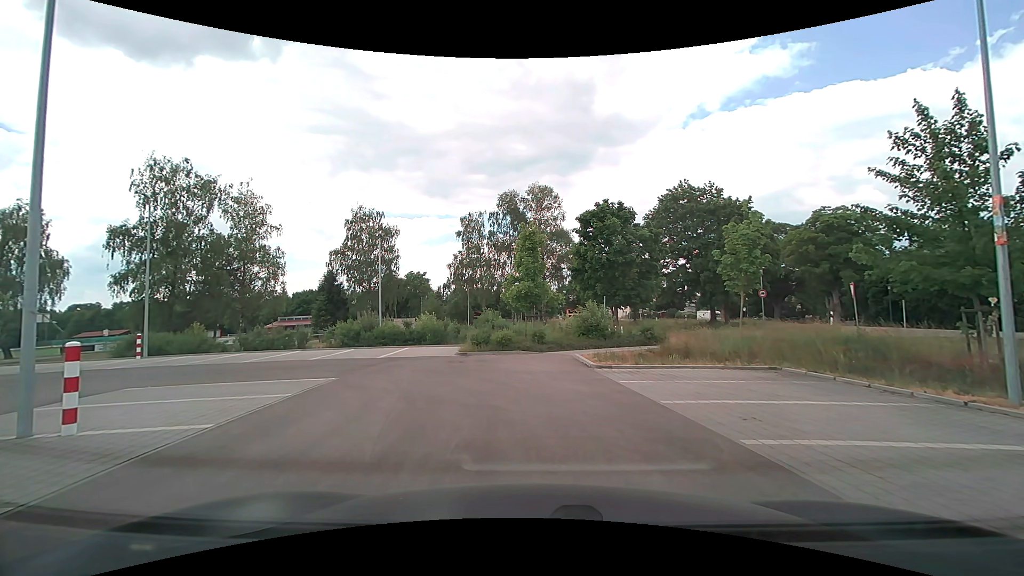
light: Day
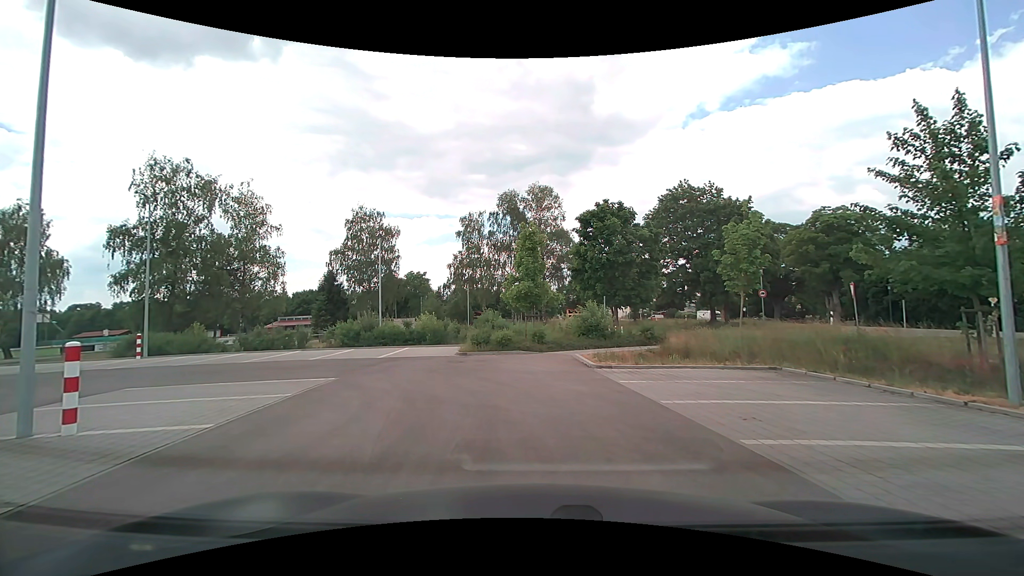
(0.0, 0.0) m; 0°
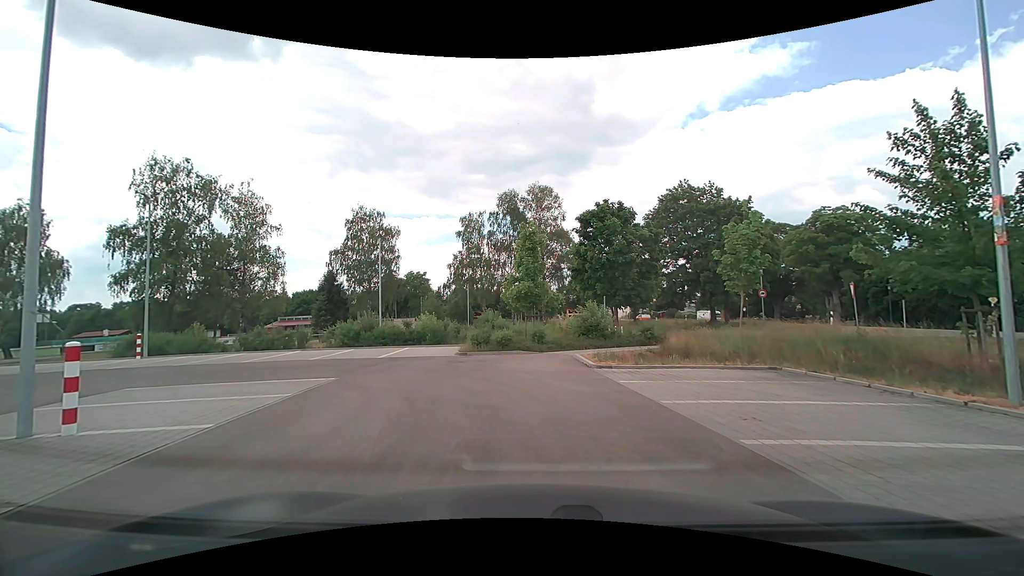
(0.0, 0.0) m; 0°
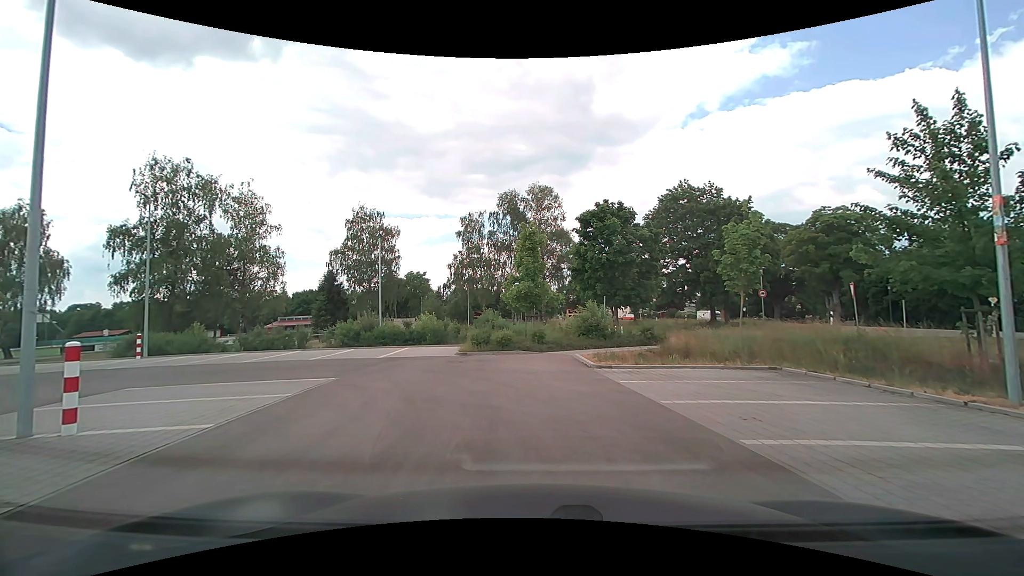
(0.0, 0.0) m; 0°
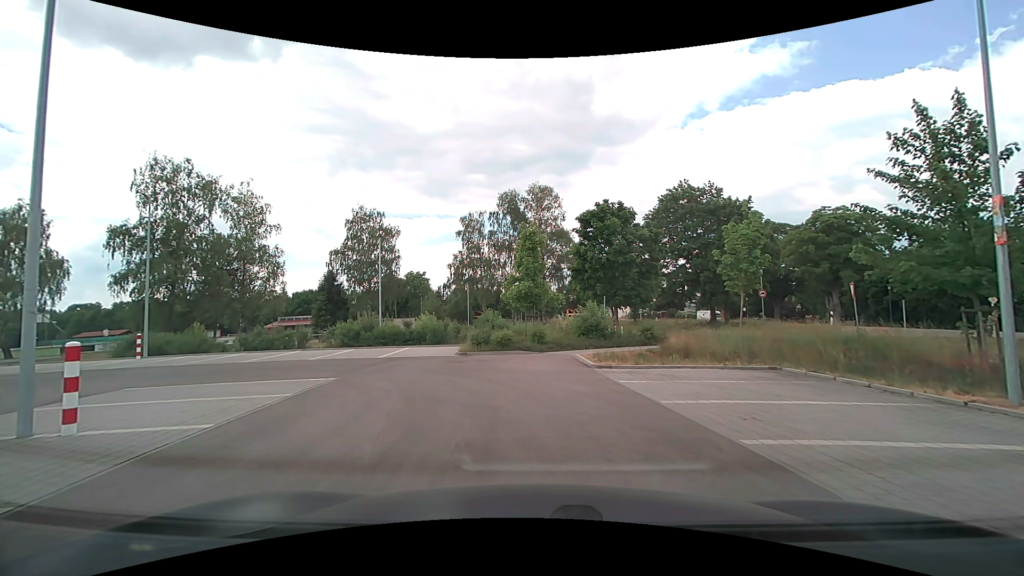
(0.0, 0.0) m; 0°
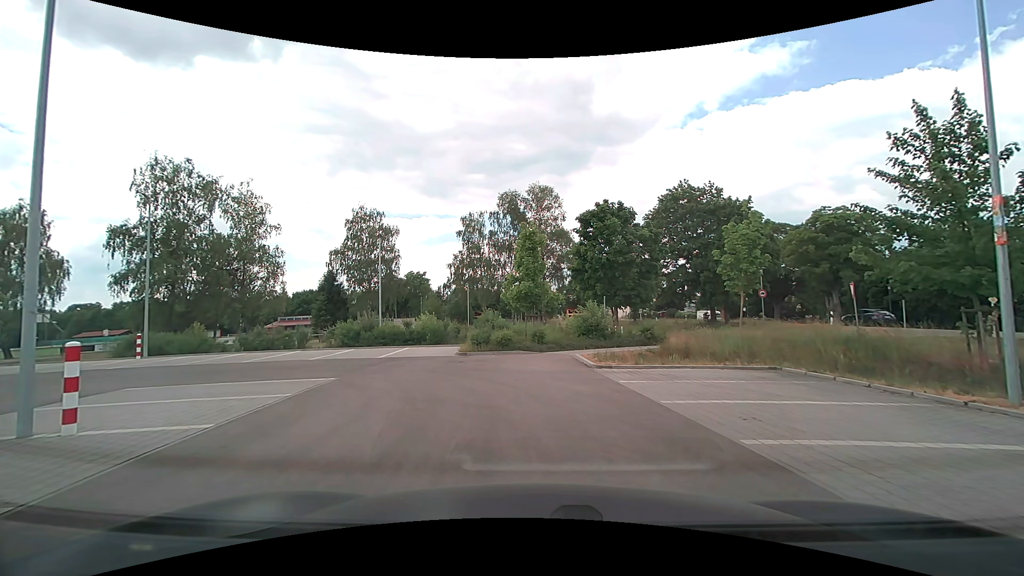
(0.0, 0.0) m; 0°
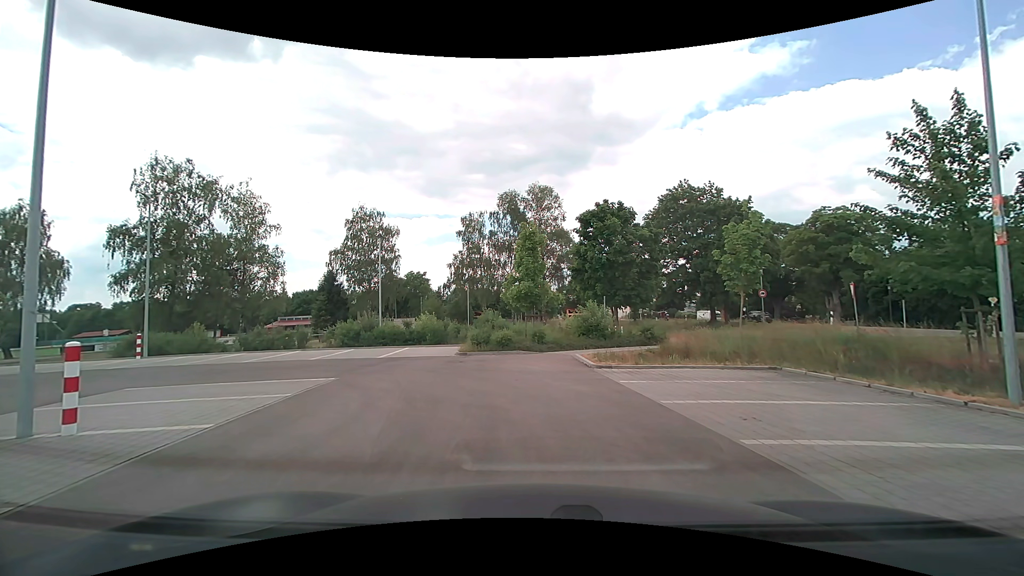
(0.0, 0.0) m; 0°
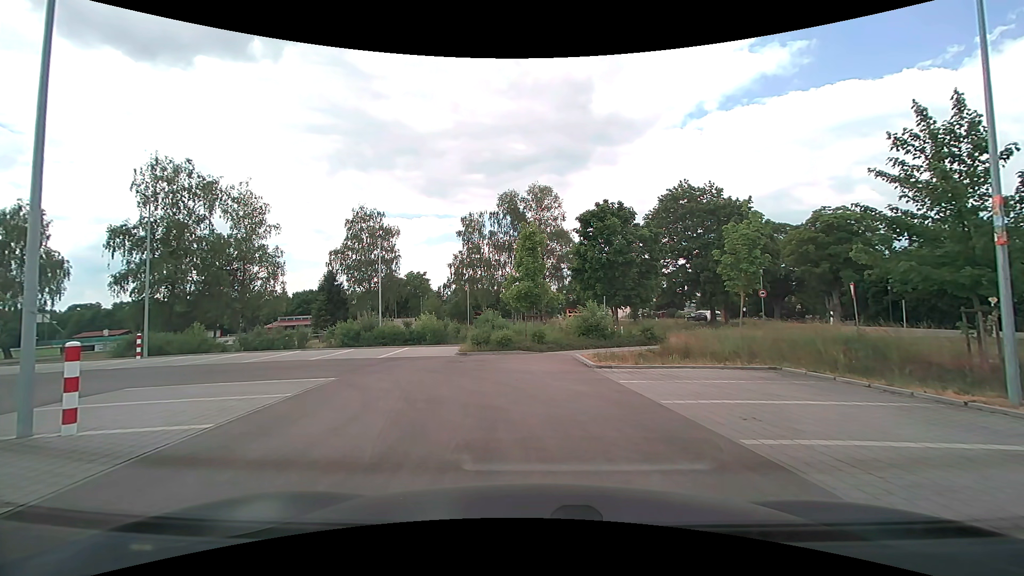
(0.0, 0.0) m; 0°
